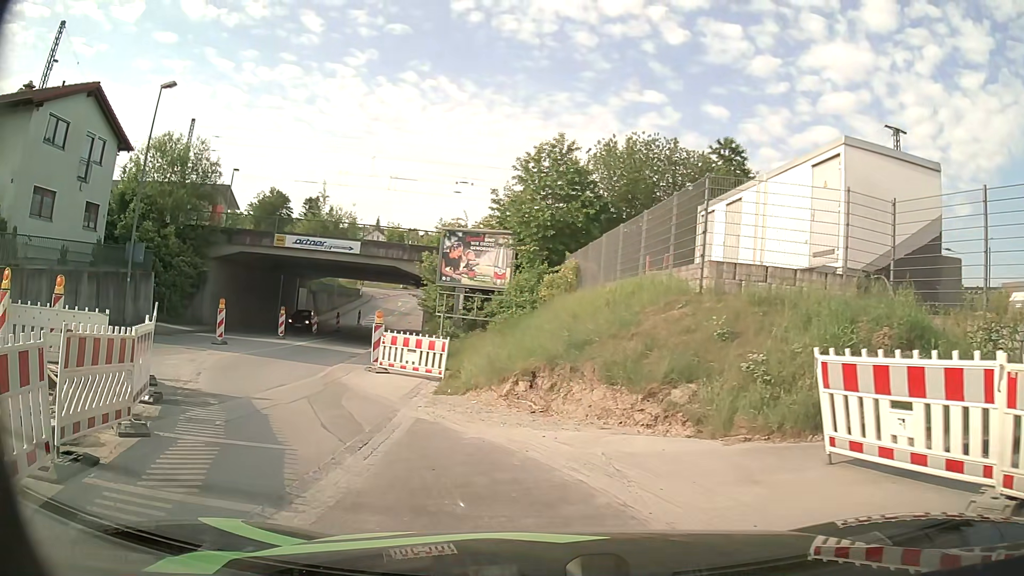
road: tertiary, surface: asphalt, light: Day
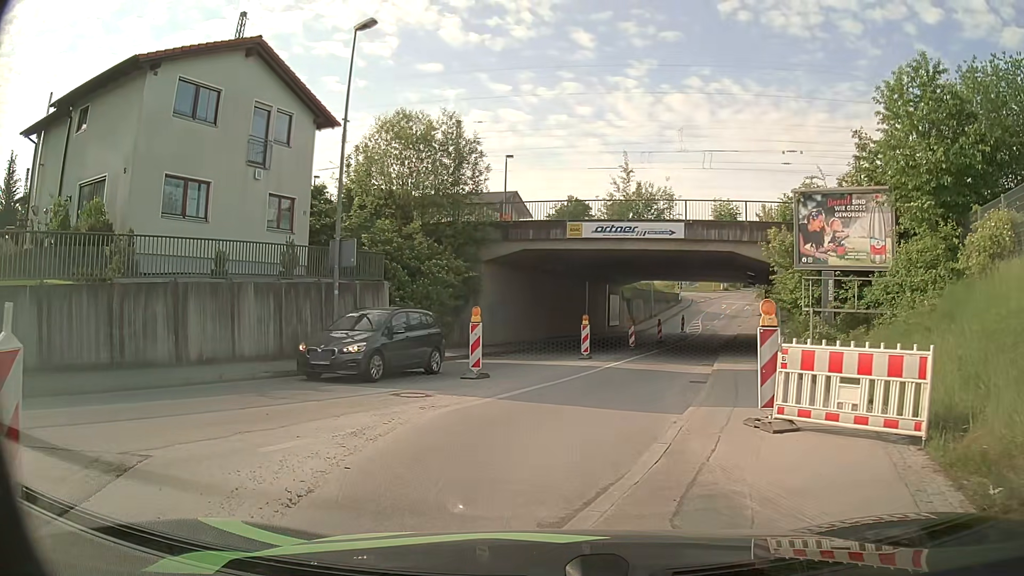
(-2.5, +9.1) m; -27°
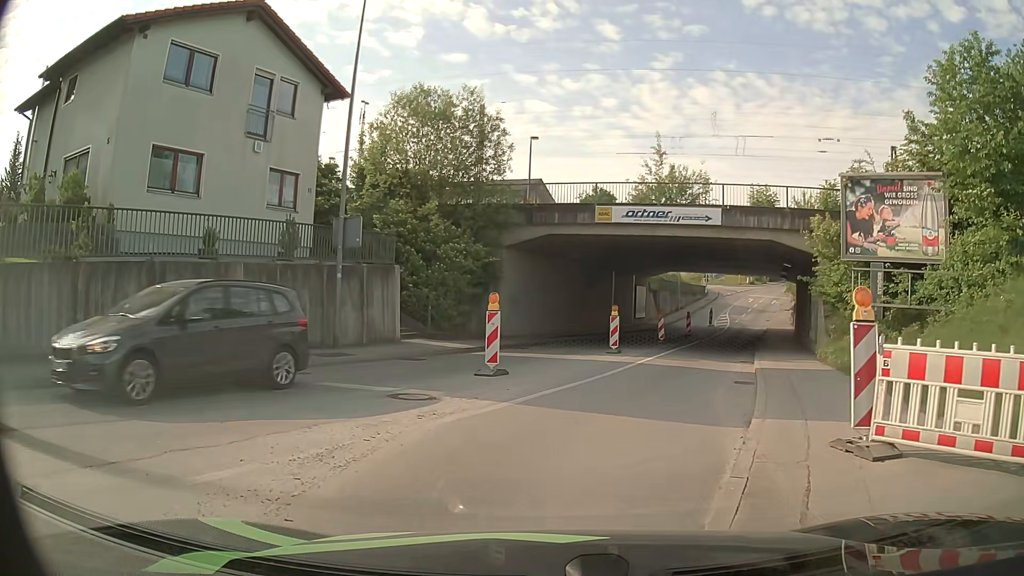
(-0.1, +2.0) m; -4°
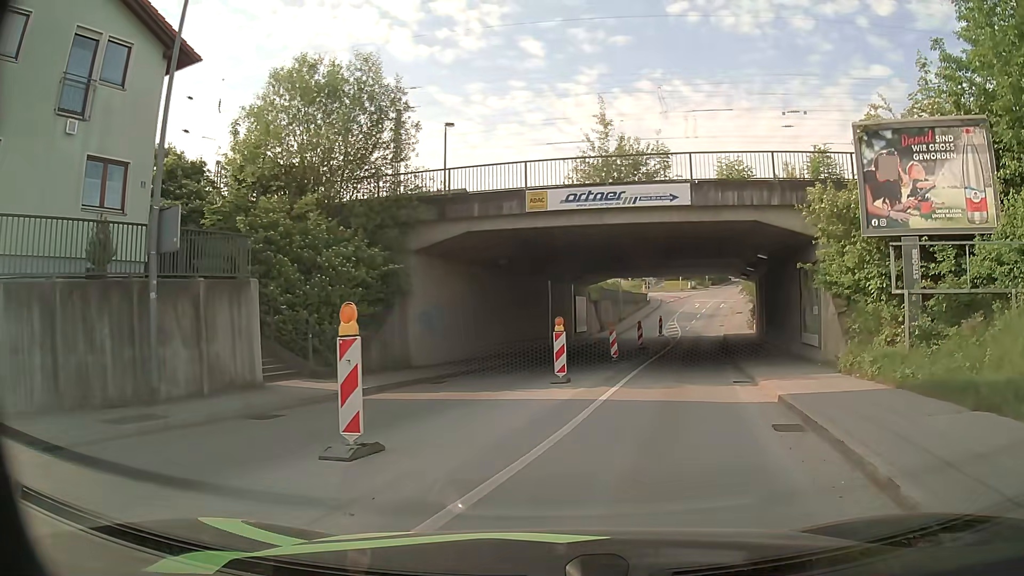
(+0.4, +6.4) m; +8°
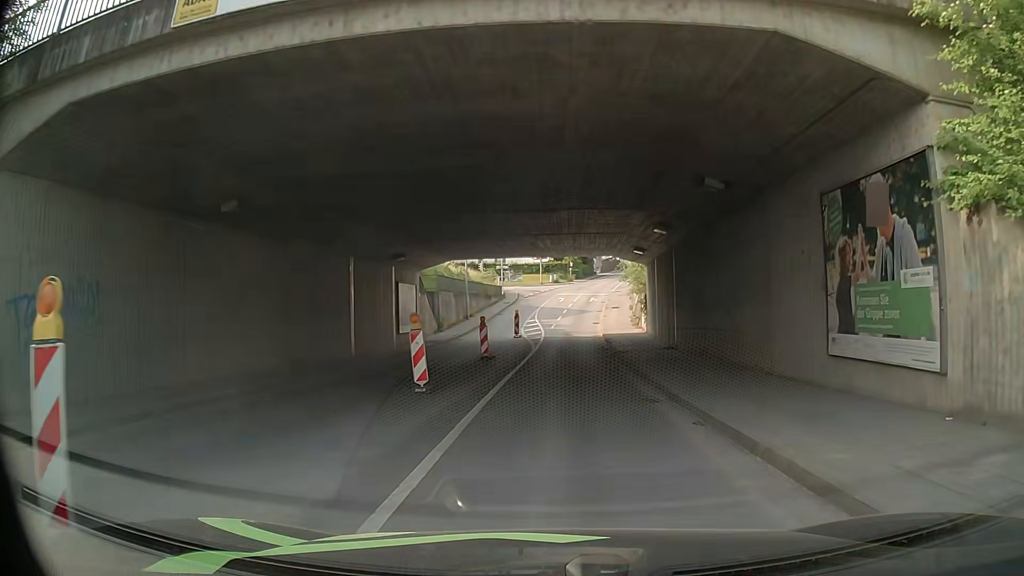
(+1.9, +14.0) m; +12°
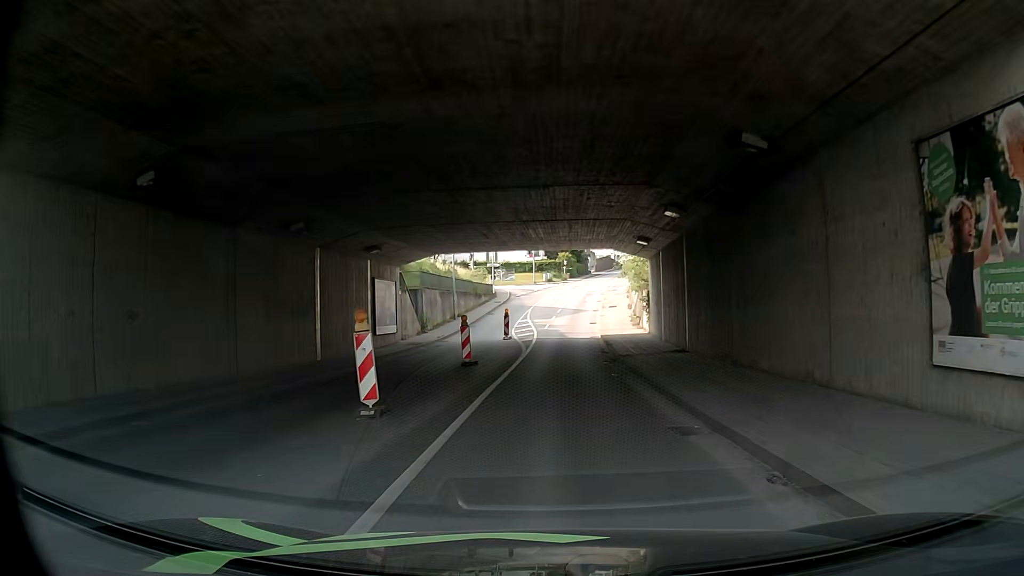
(0.0, +3.6) m; 0°
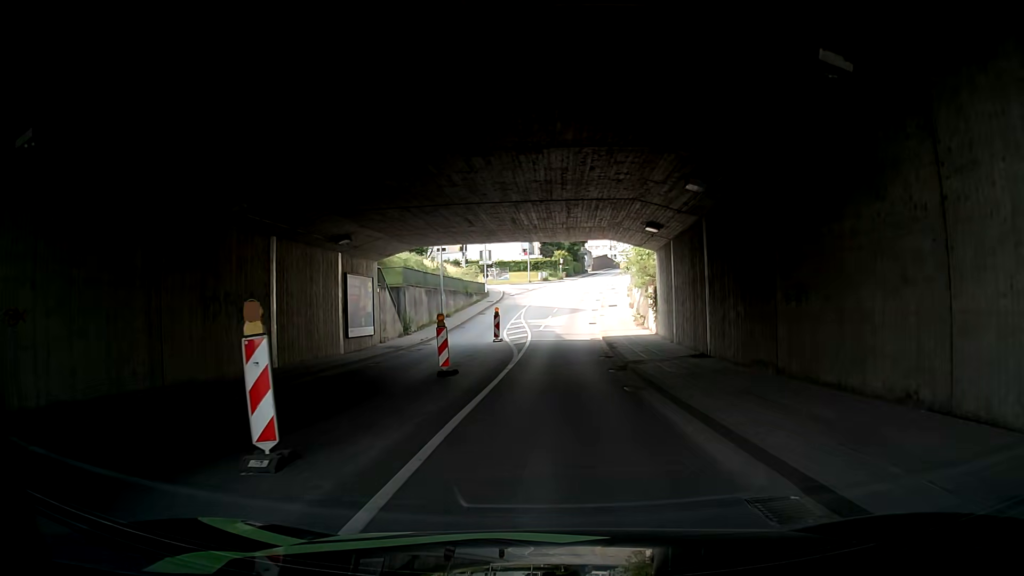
(0.0, +3.9) m; 0°
